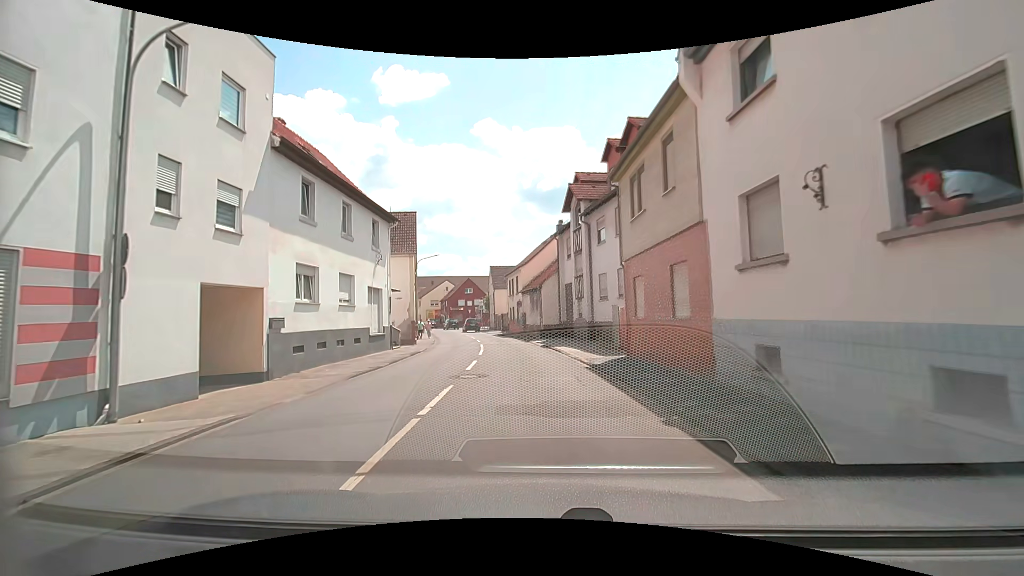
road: tertiary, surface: asphalt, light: Day
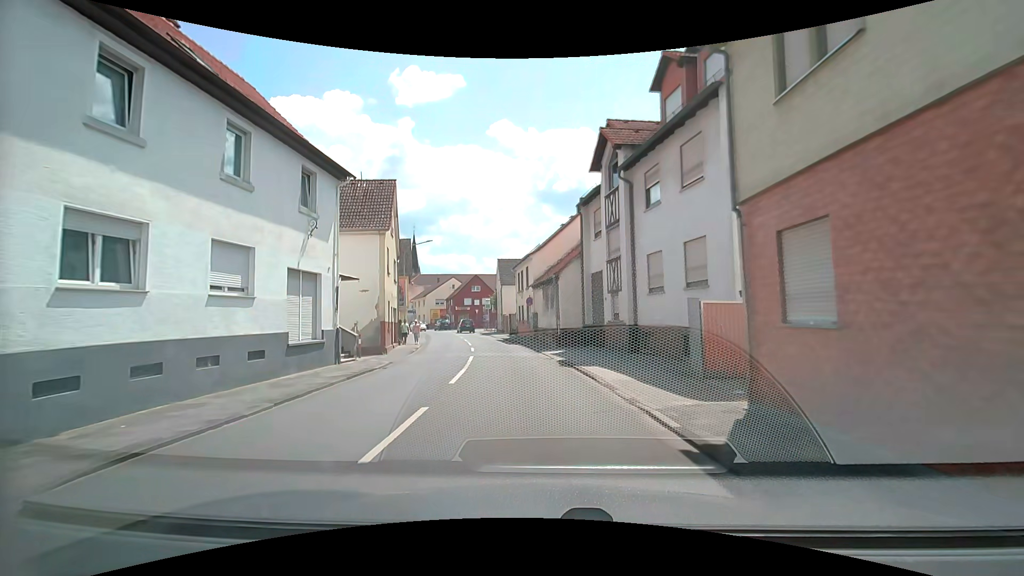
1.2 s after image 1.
(-0.1, +8.7) m; -3°
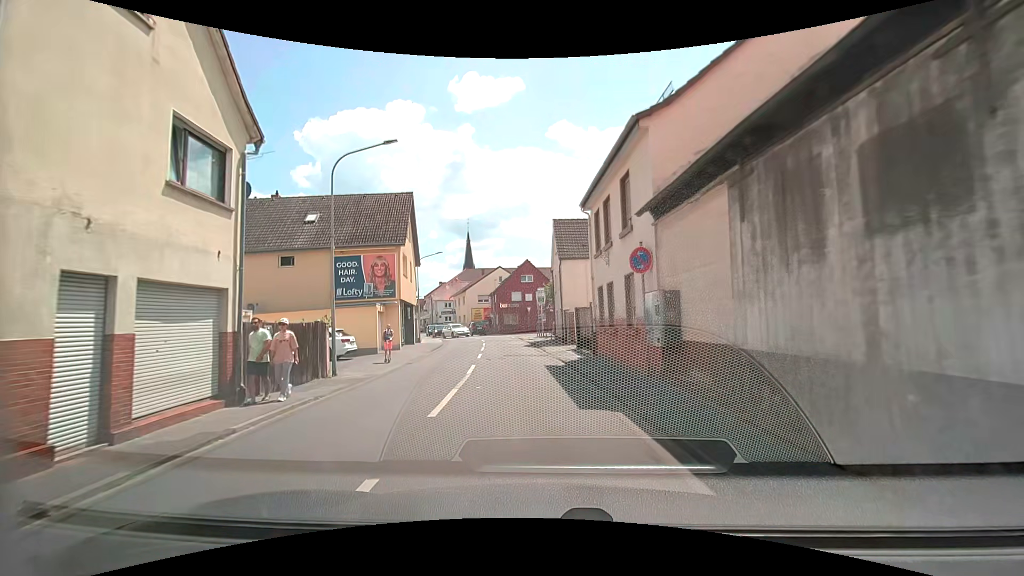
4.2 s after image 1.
(-1.1, +21.9) m; -6°
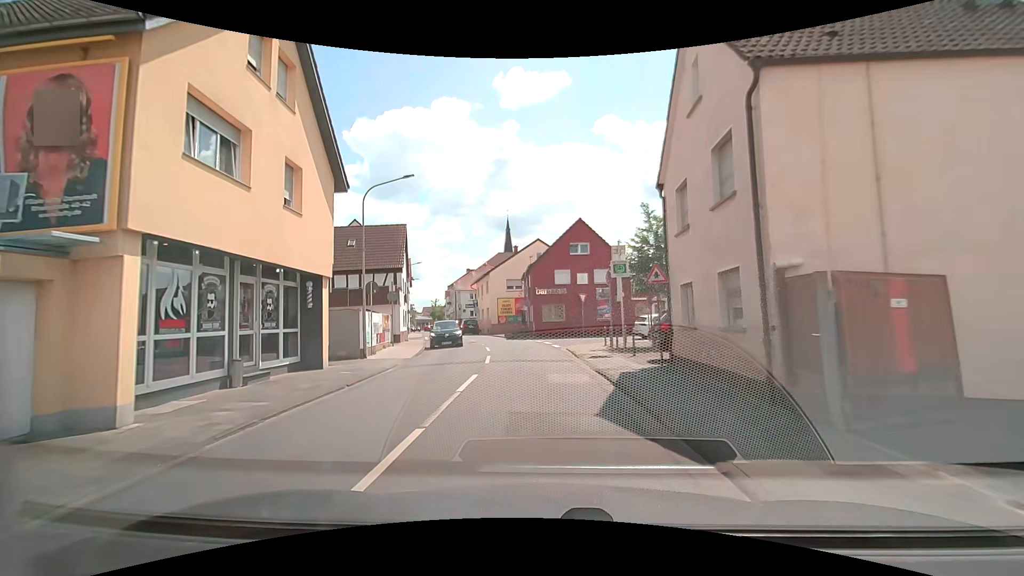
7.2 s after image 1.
(-1.1, +22.3) m; -5°
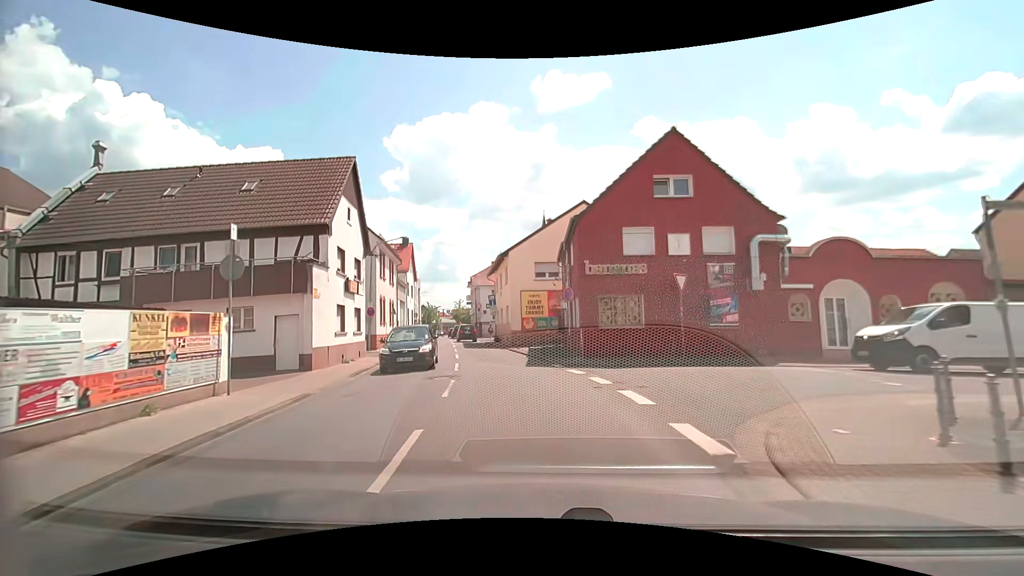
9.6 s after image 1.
(-0.5, +18.1) m; -4°
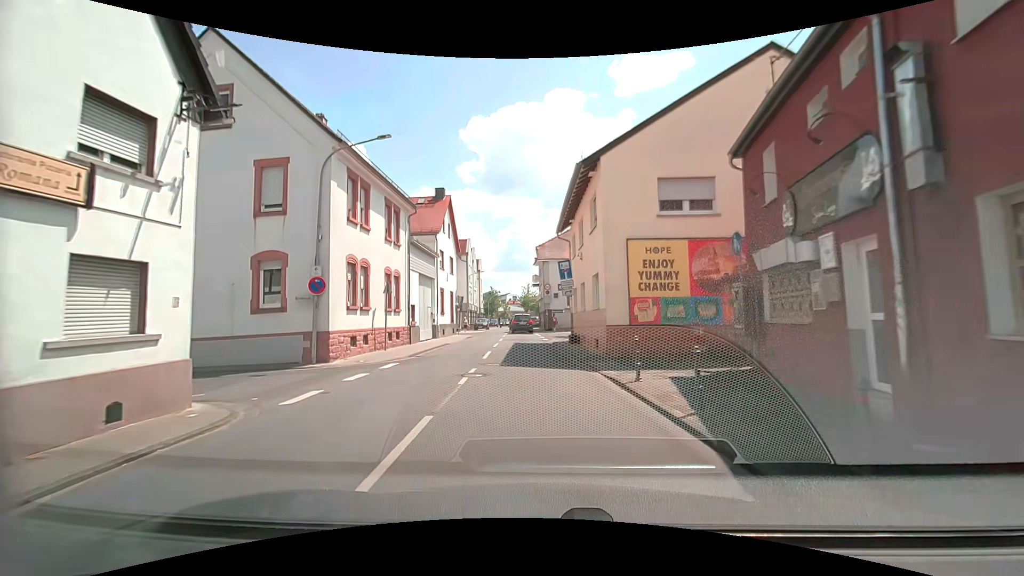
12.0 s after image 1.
(-1.6, +17.9) m; -9°
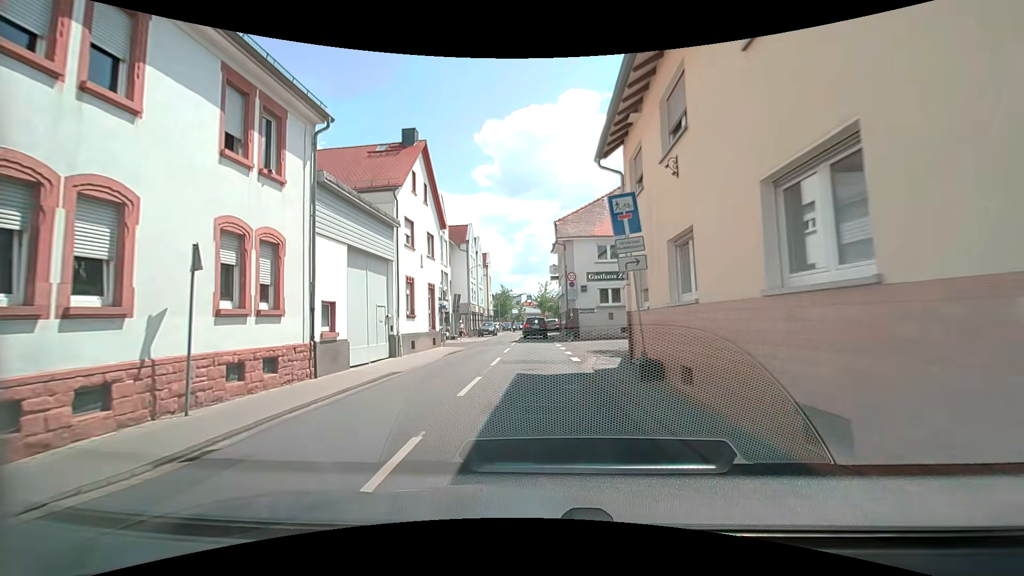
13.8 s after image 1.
(-0.2, +13.0) m; -1°
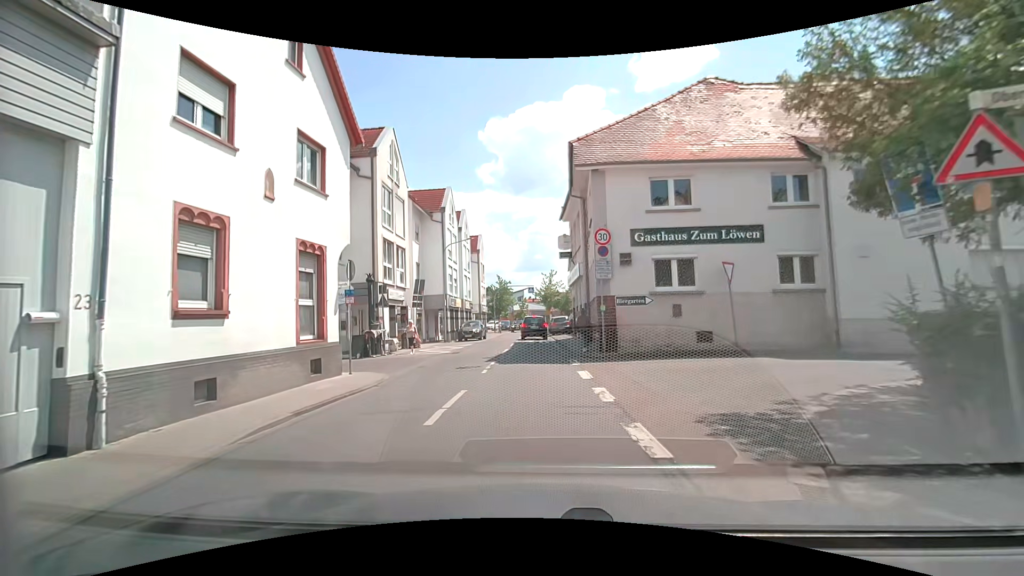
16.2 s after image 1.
(-0.3, +14.3) m; 0°
